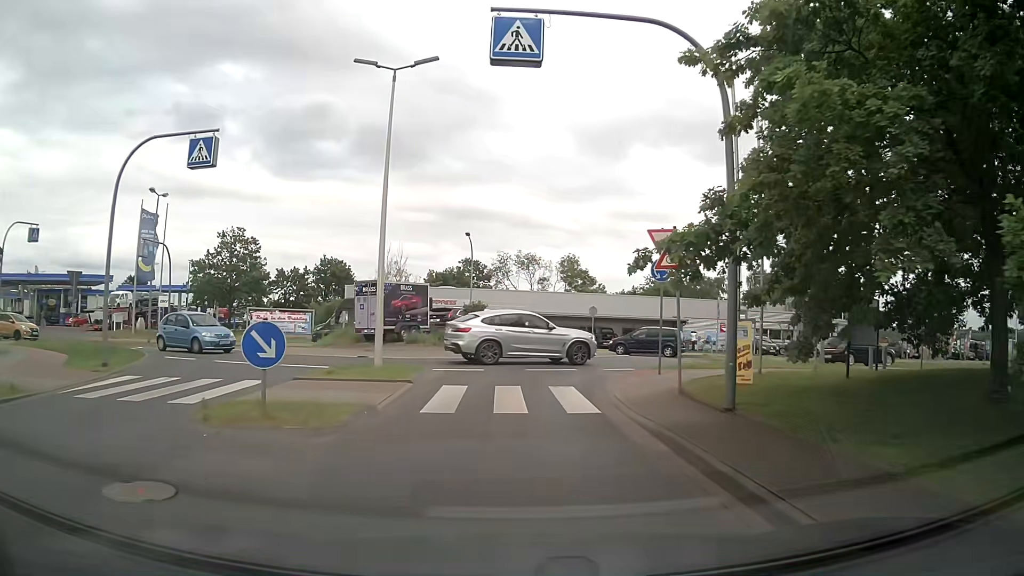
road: unclassified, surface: asphalt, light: Day
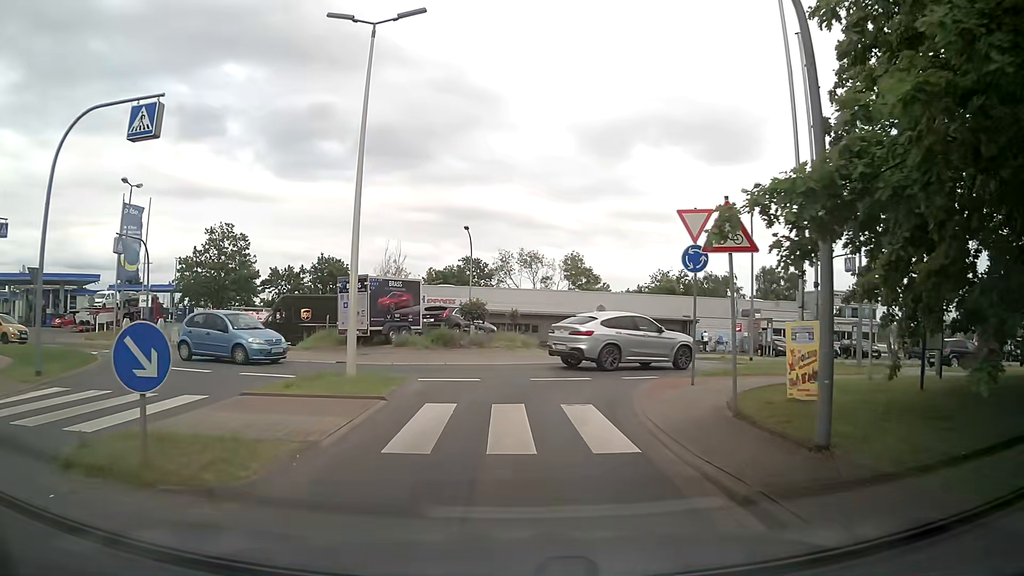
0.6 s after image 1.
(0.0, +2.9) m; +1°
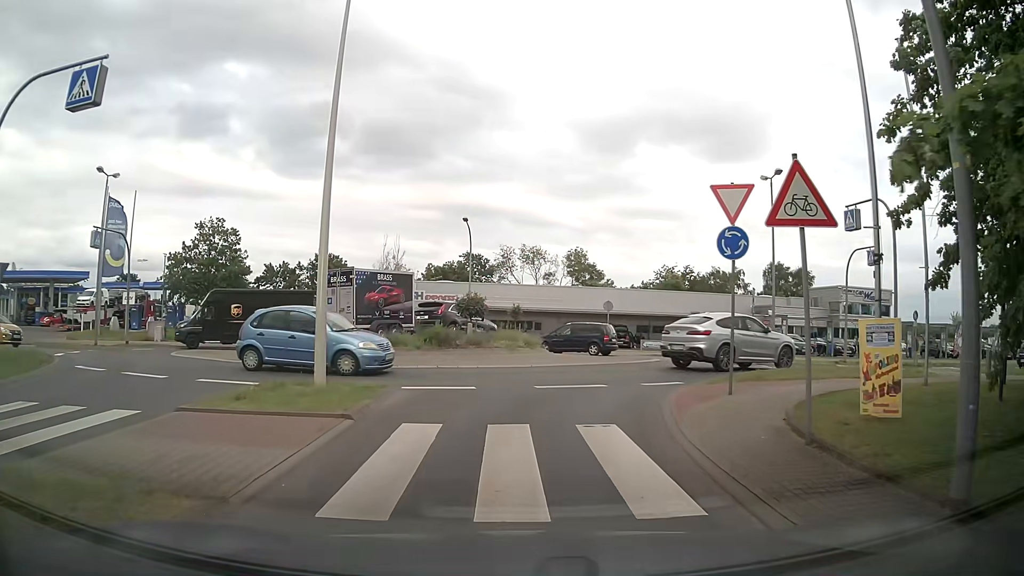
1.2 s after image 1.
(0.0, +2.3) m; +1°
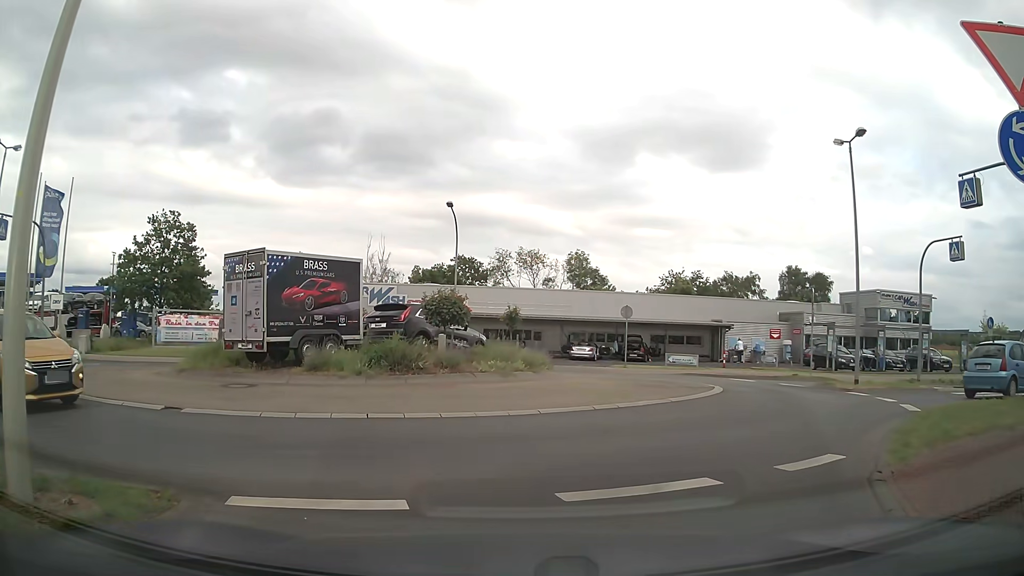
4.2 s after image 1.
(-0.2, +7.6) m; +1°
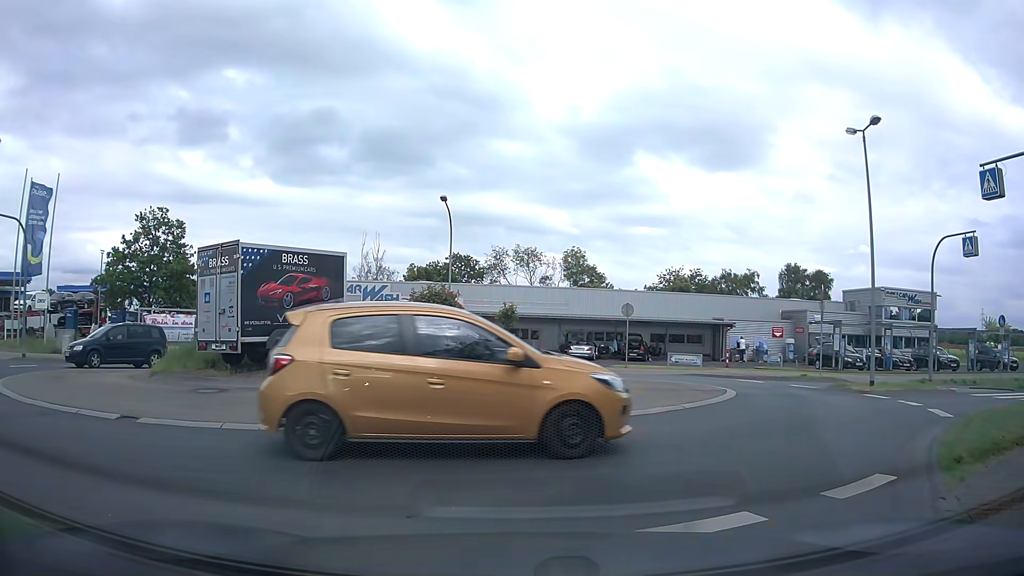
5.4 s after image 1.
(0.0, +1.1) m; -1°
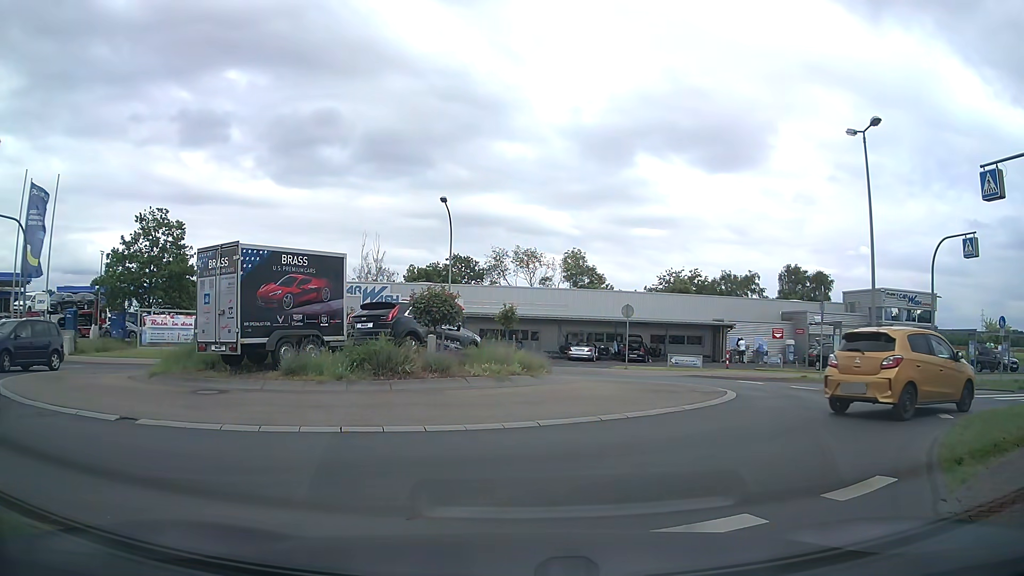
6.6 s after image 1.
(0.0, +0.1) m; 0°
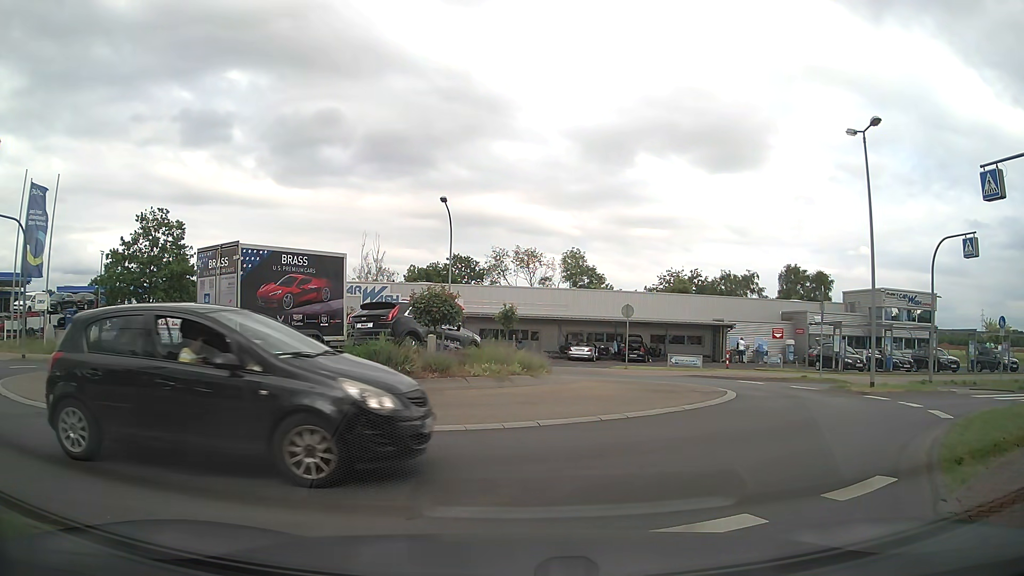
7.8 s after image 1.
(0.0, 0.0) m; 0°
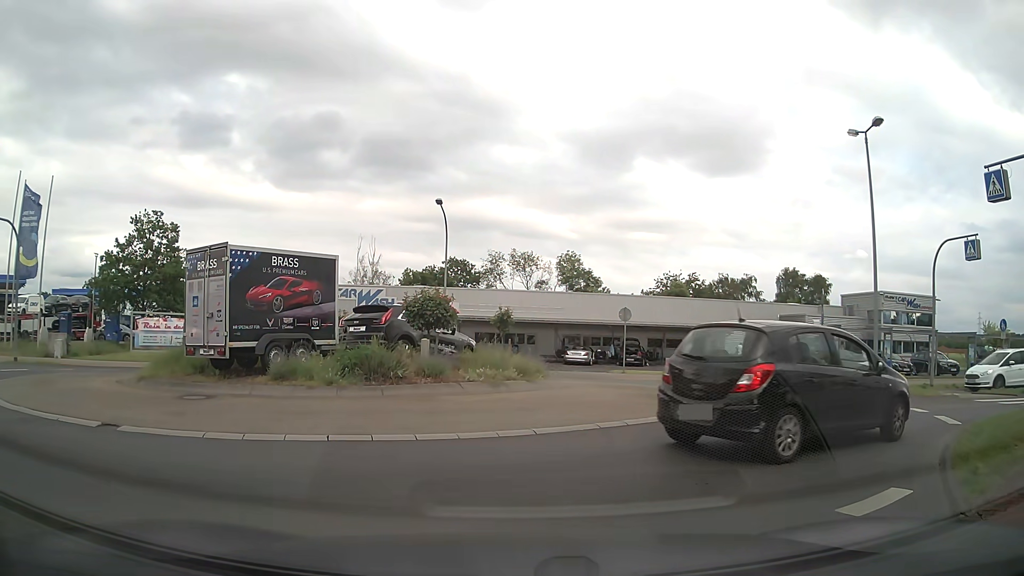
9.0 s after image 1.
(0.0, +0.4) m; 0°
